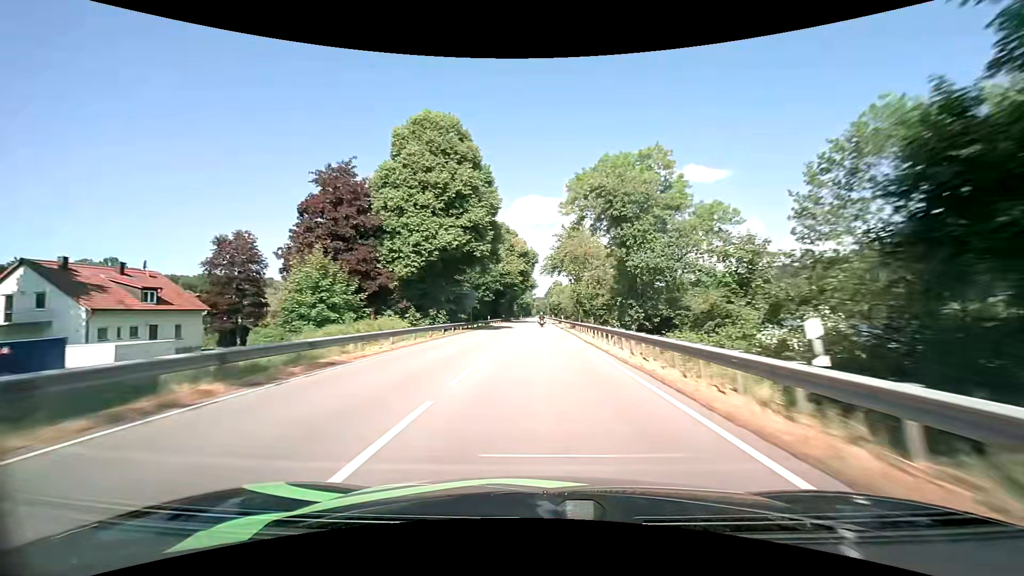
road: primary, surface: asphalt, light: Day
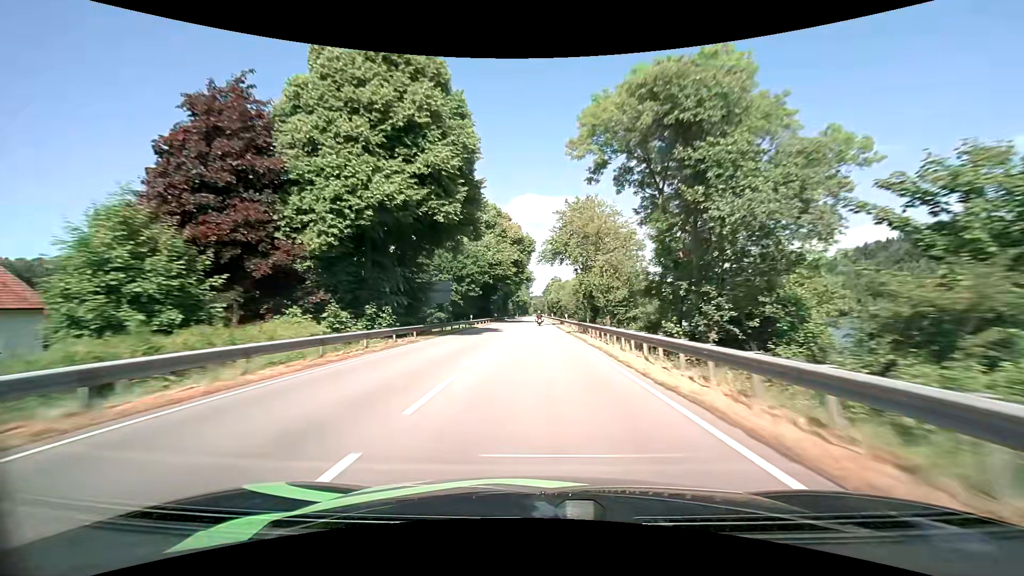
(0.0, +14.9) m; 0°
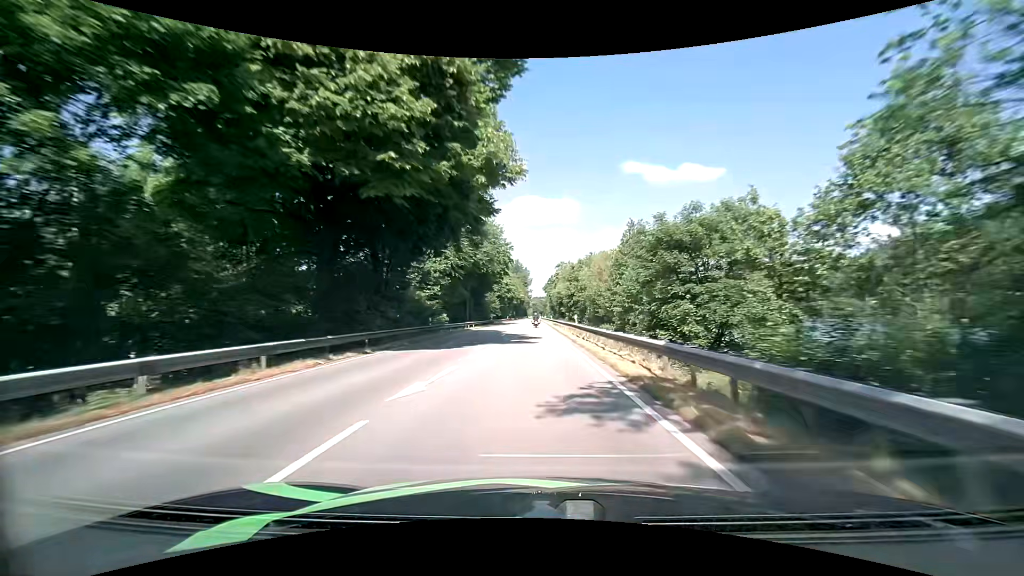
(+0.1, +58.5) m; 0°
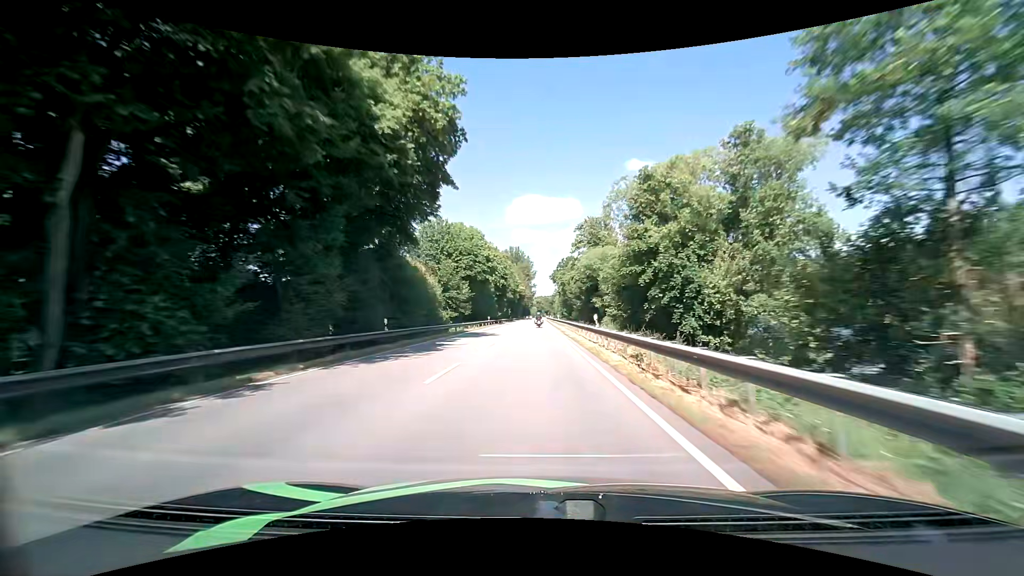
(-0.3, +58.9) m; -1°
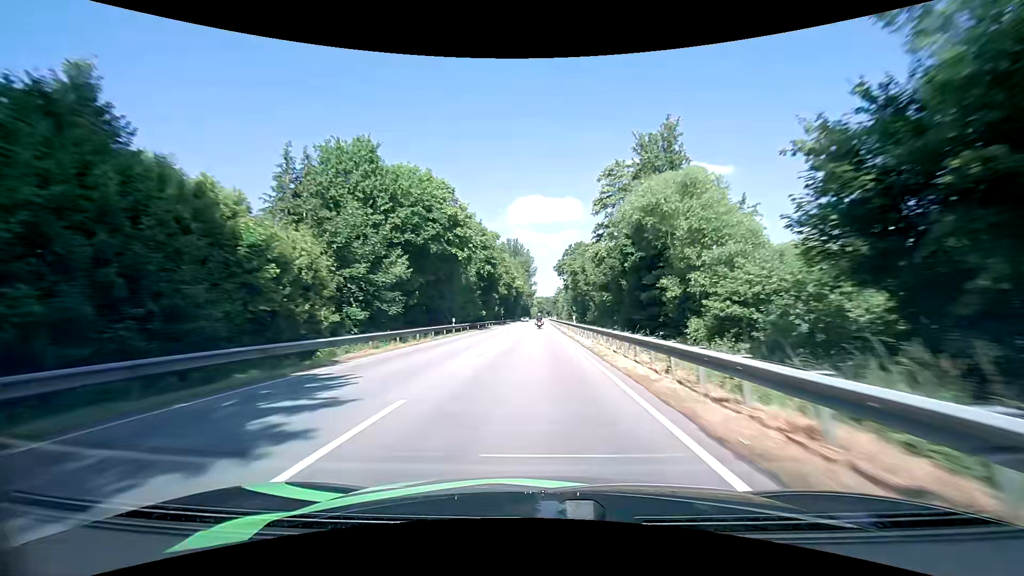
(0.0, +29.9) m; 0°
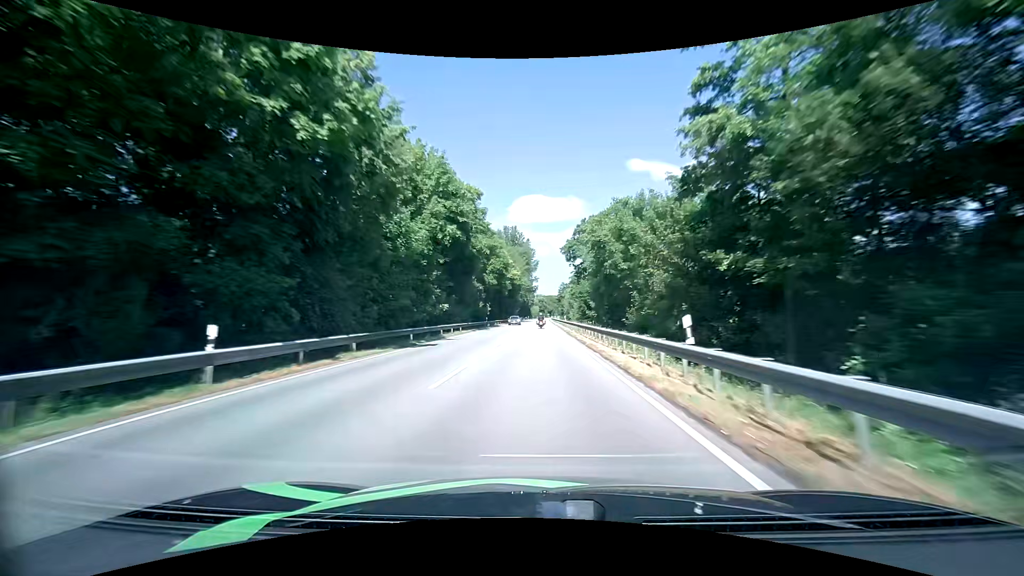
(0.0, +30.5) m; 0°
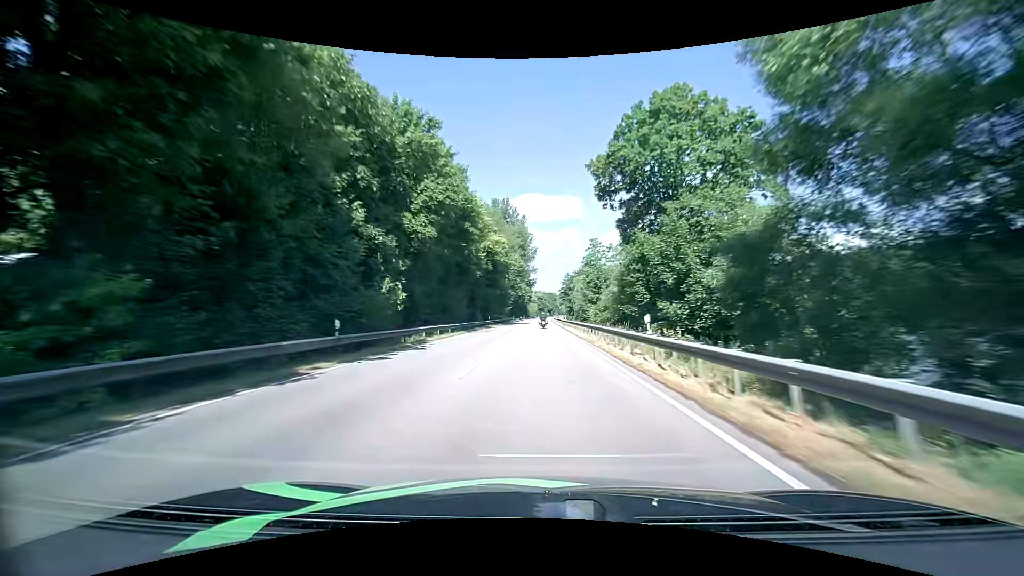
(+0.1, +46.5) m; 0°
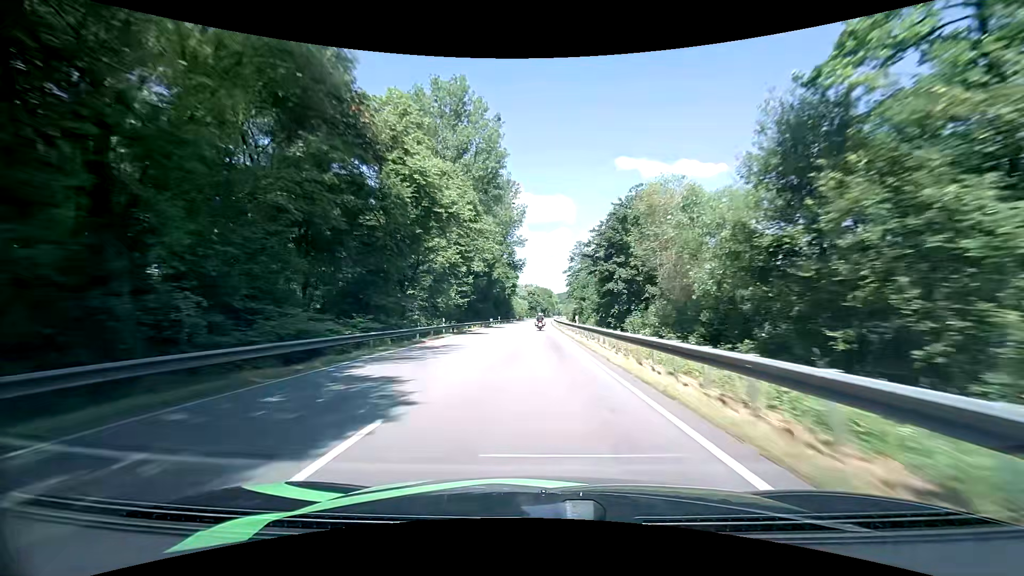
(+0.6, +79.8) m; +1°
(0, +10) (0, +20) (0, +30) (0, +40) (0, +50) (0, +60) (0, +70) (0, +80) (0, +90) (0, +100) m
